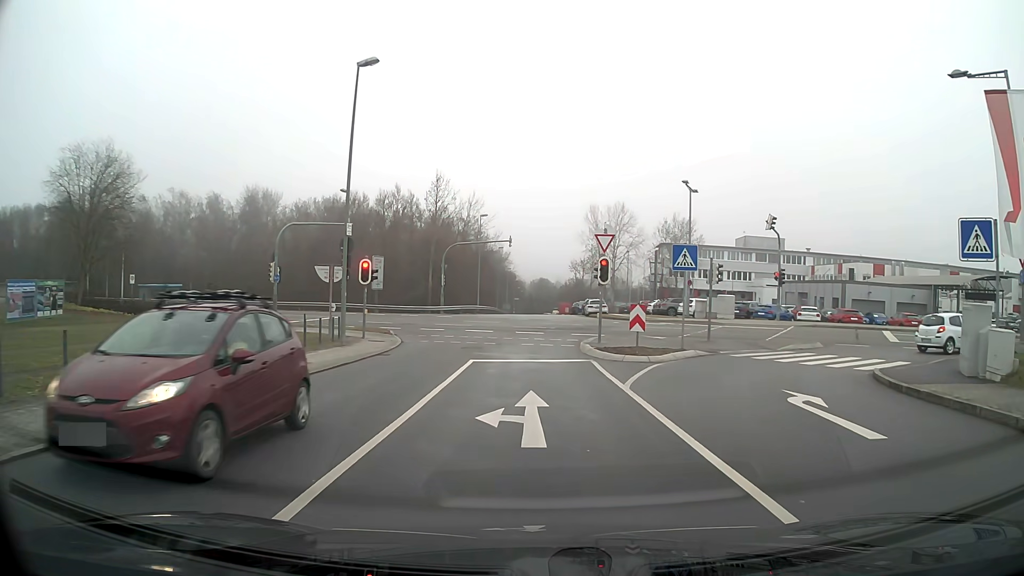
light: Day
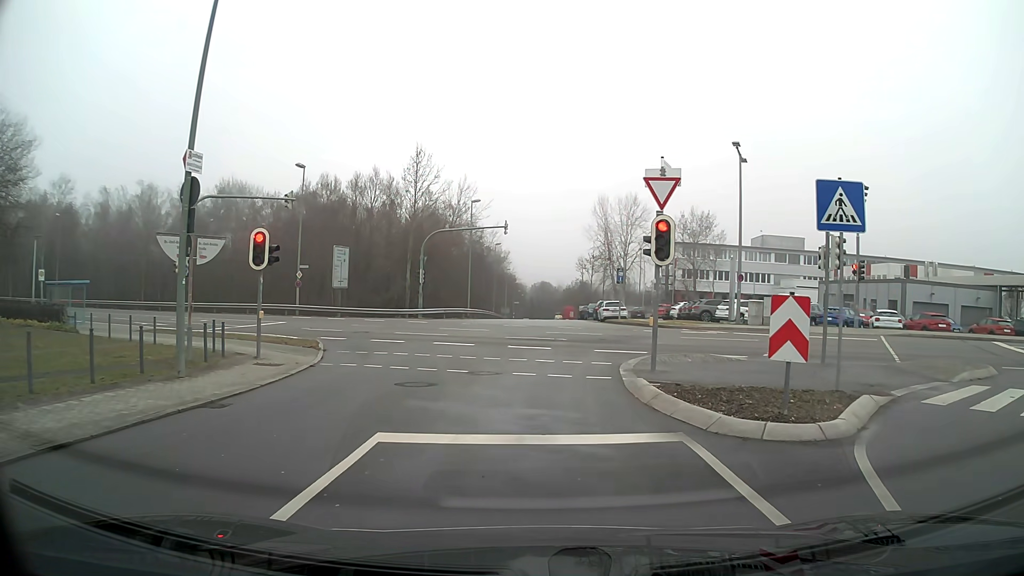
(0.0, +11.0) m; 0°
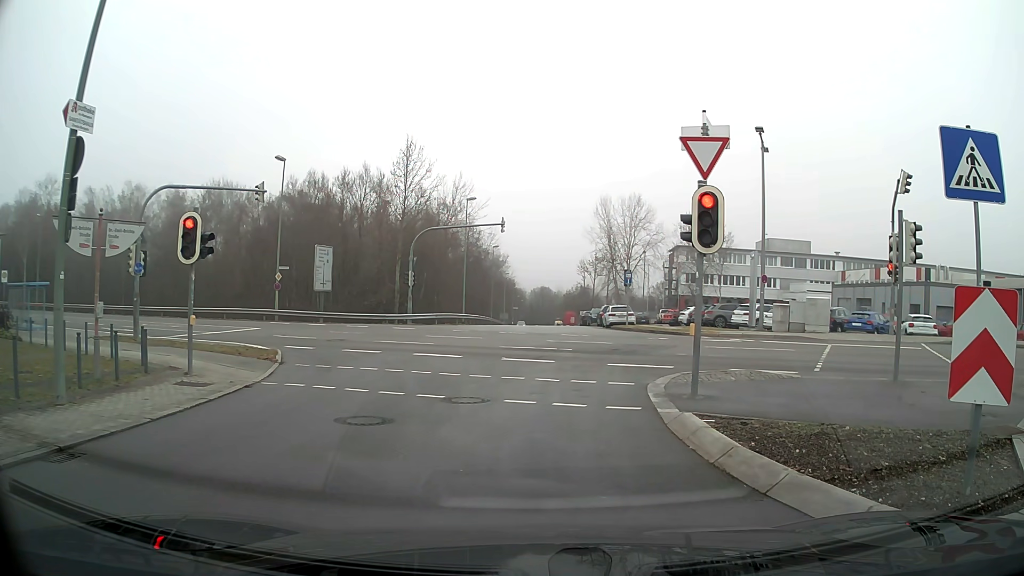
(0.0, +3.5) m; 0°
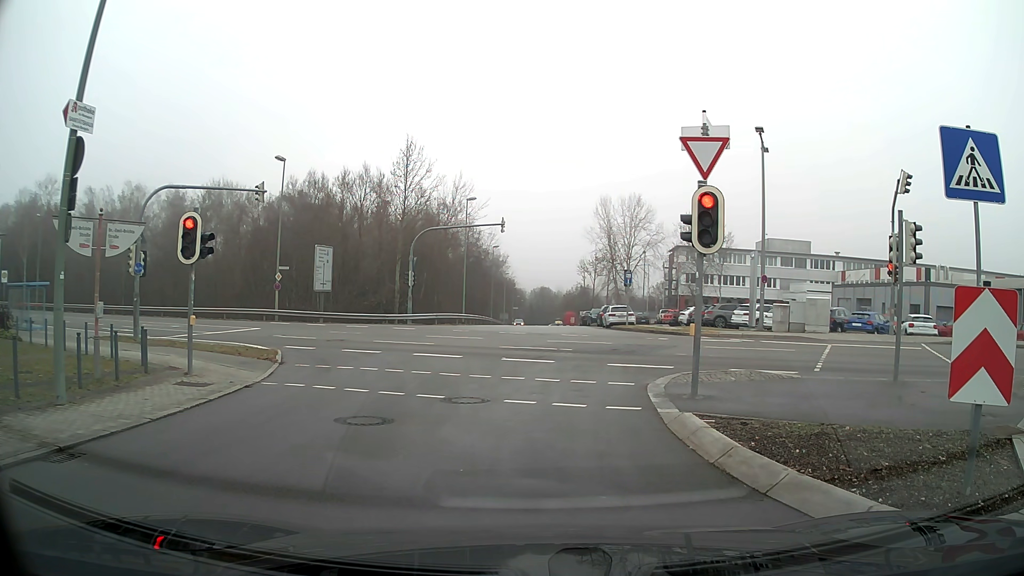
(0.0, 0.0) m; 0°
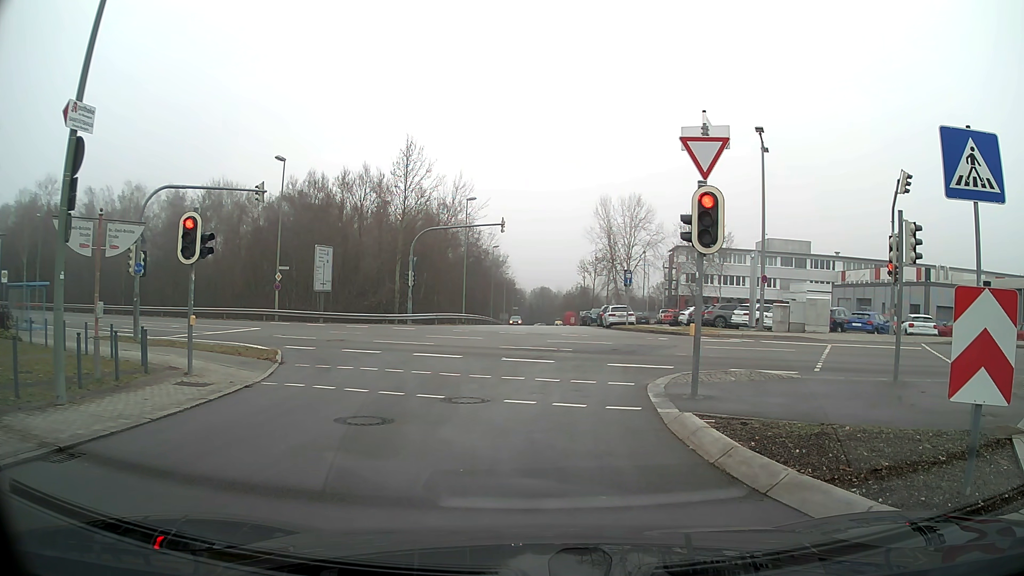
(0.0, 0.0) m; 0°
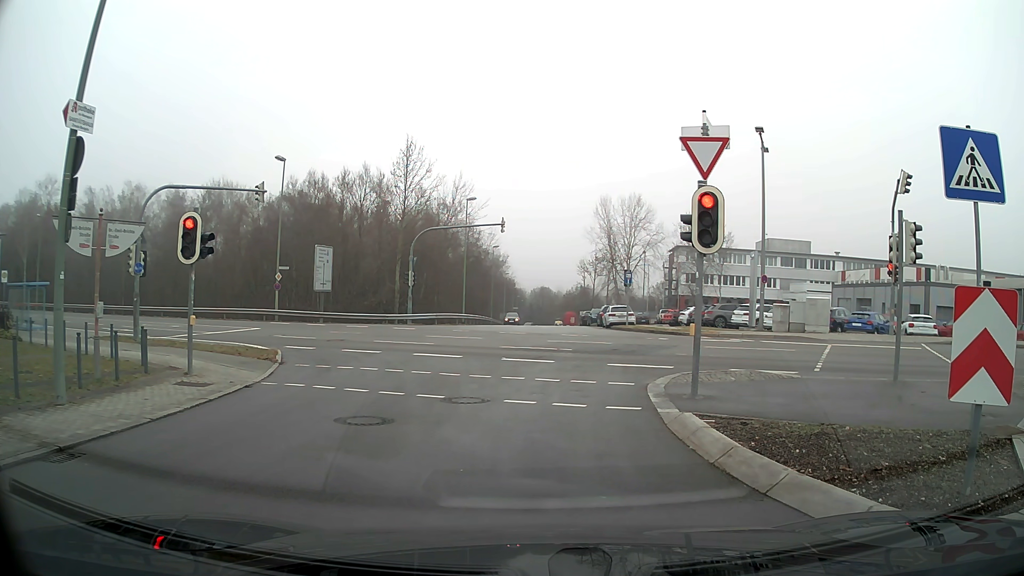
(0.0, 0.0) m; 0°
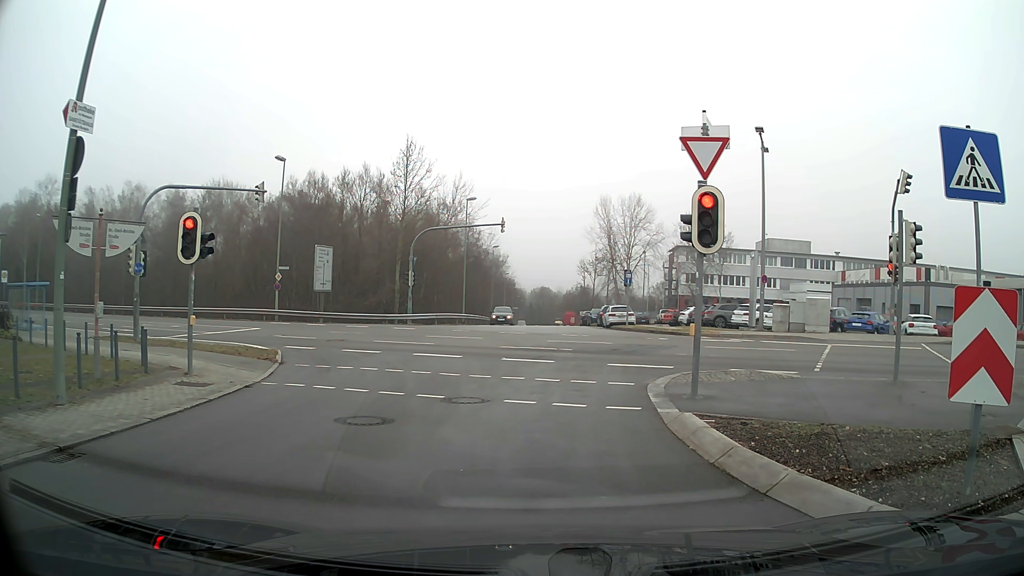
(0.0, 0.0) m; 0°
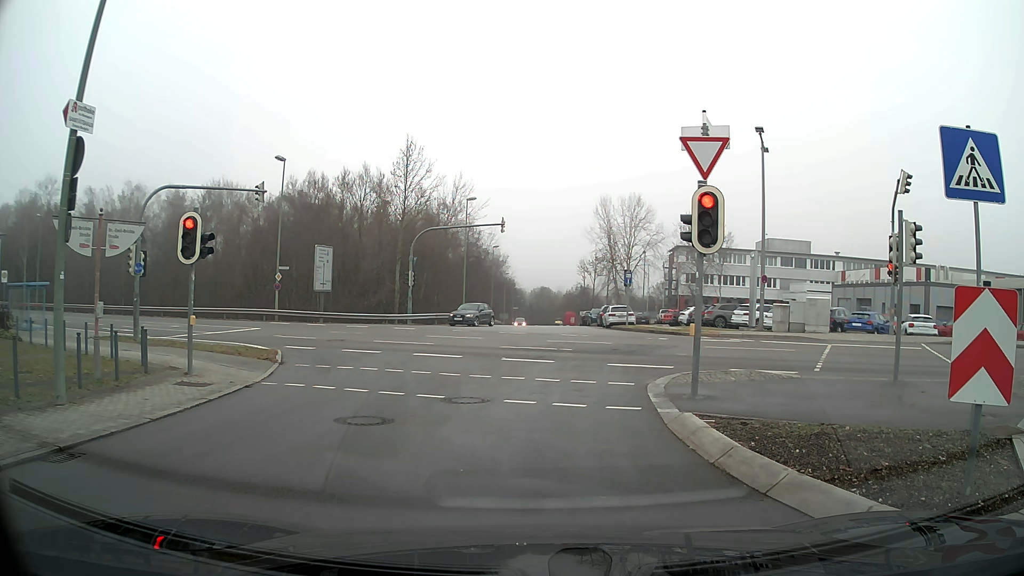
(0.0, 0.0) m; 0°
(0, +10) (-1, +20) (-6, +29) (-14, +35) (-22, +39) (-32, +43) (-41, +47) (-50, +51) (-60, +54) (-69, +57) m
